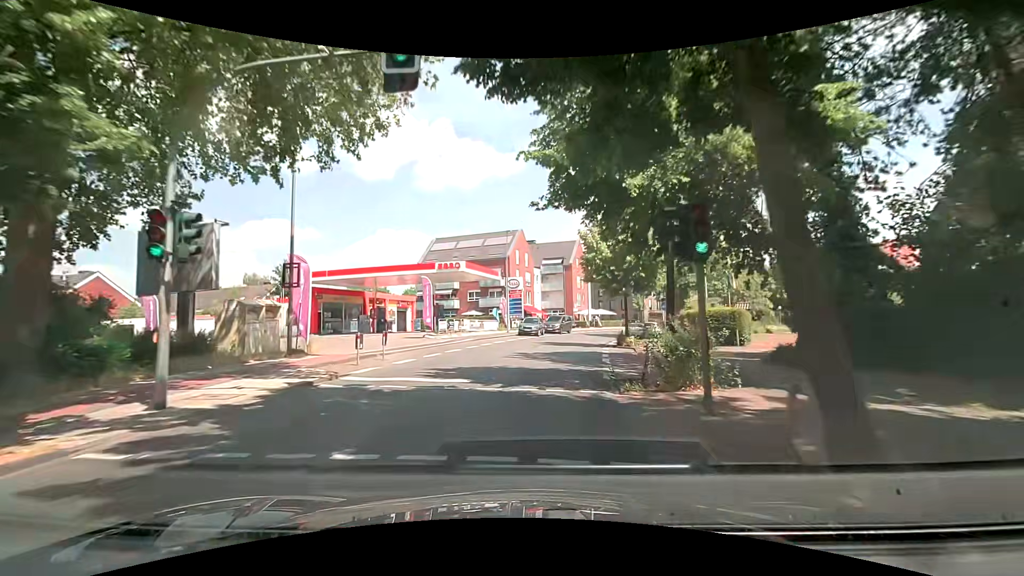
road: secondary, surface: asphalt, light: Day
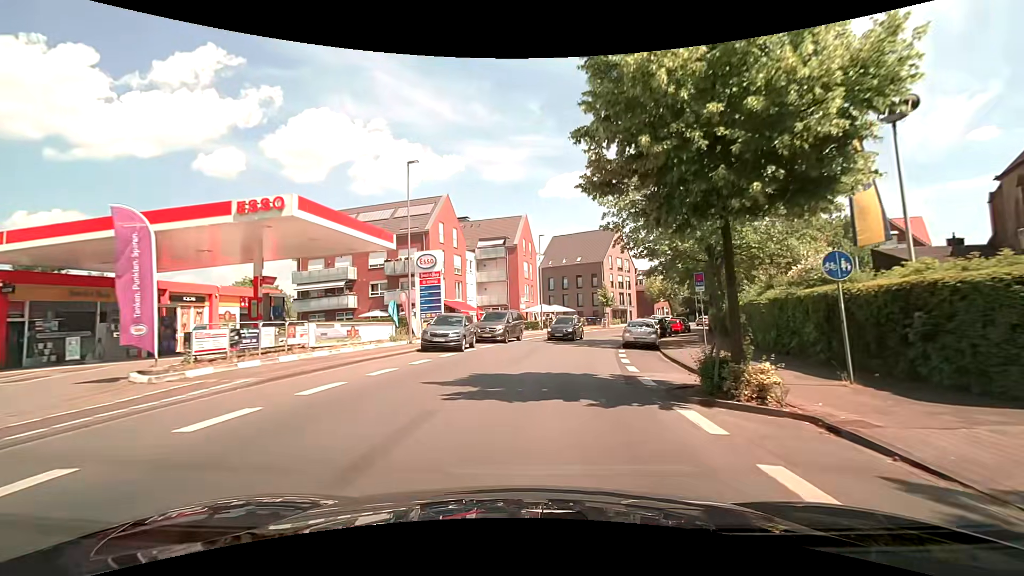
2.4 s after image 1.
(+1.0, +21.8) m; +8°
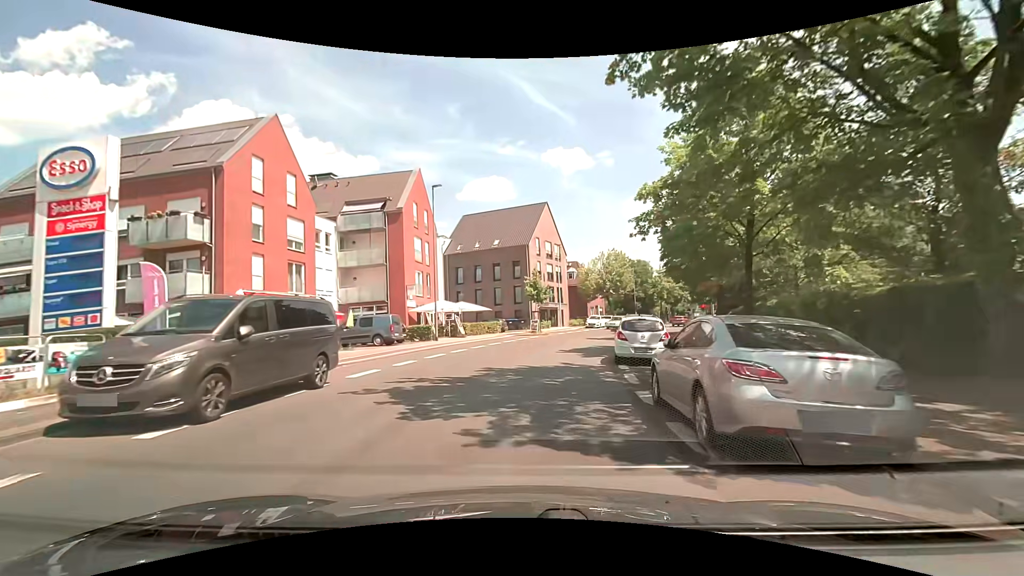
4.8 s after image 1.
(+1.6, +20.9) m; +9°
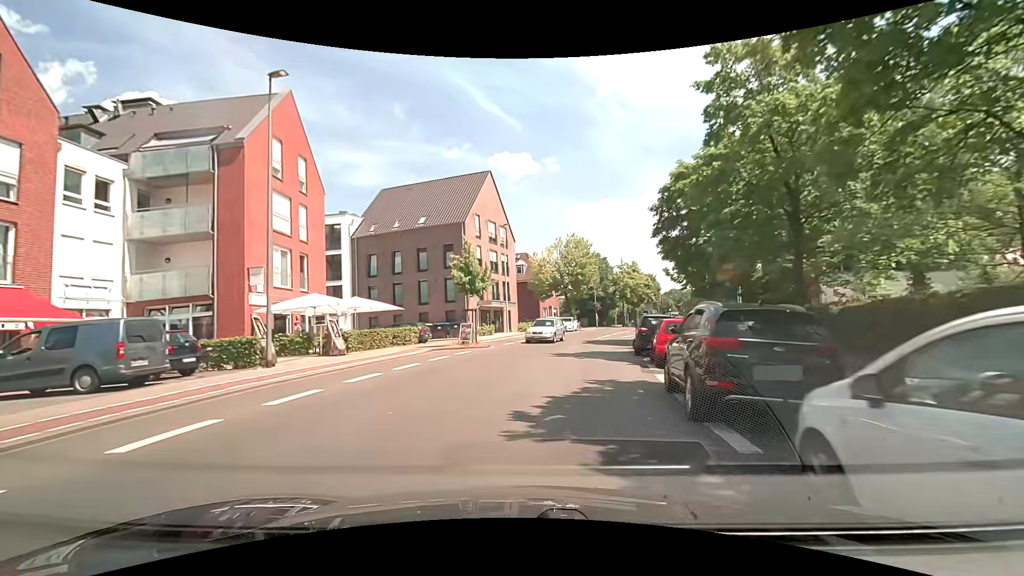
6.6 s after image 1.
(+0.7, +15.2) m; +6°
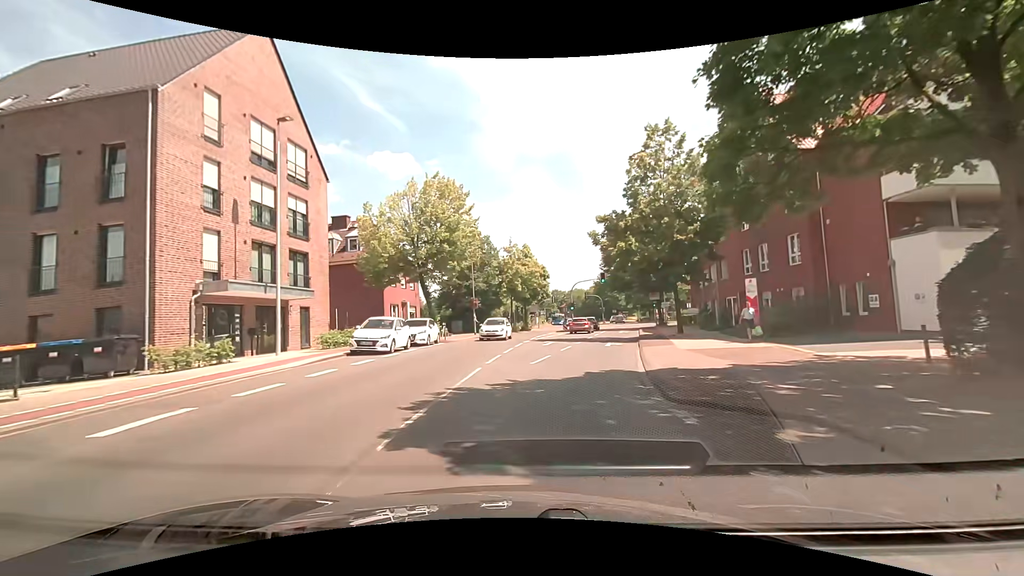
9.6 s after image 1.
(+3.0, +23.8) m; +14°
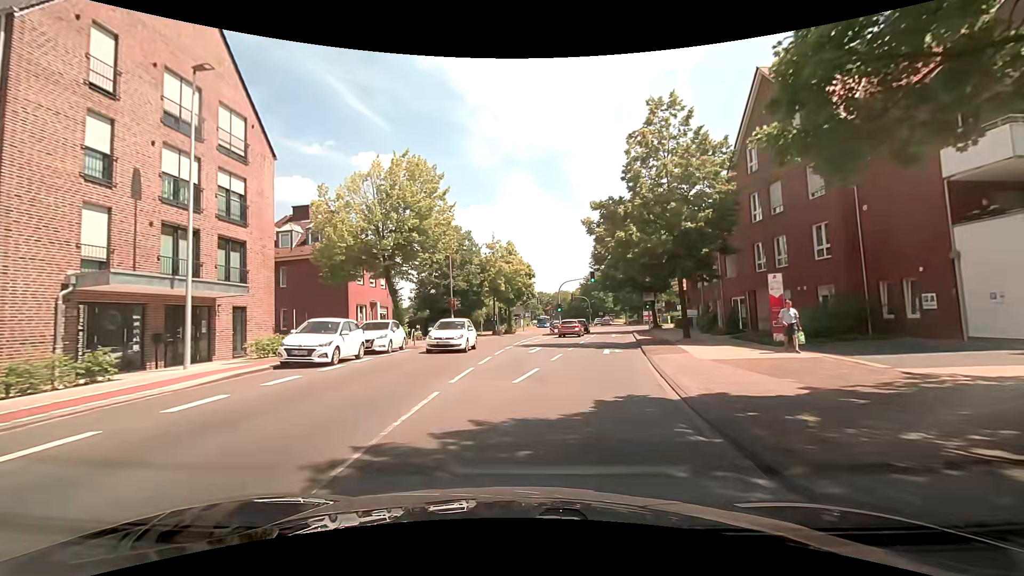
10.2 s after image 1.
(0.0, +4.4) m; +1°
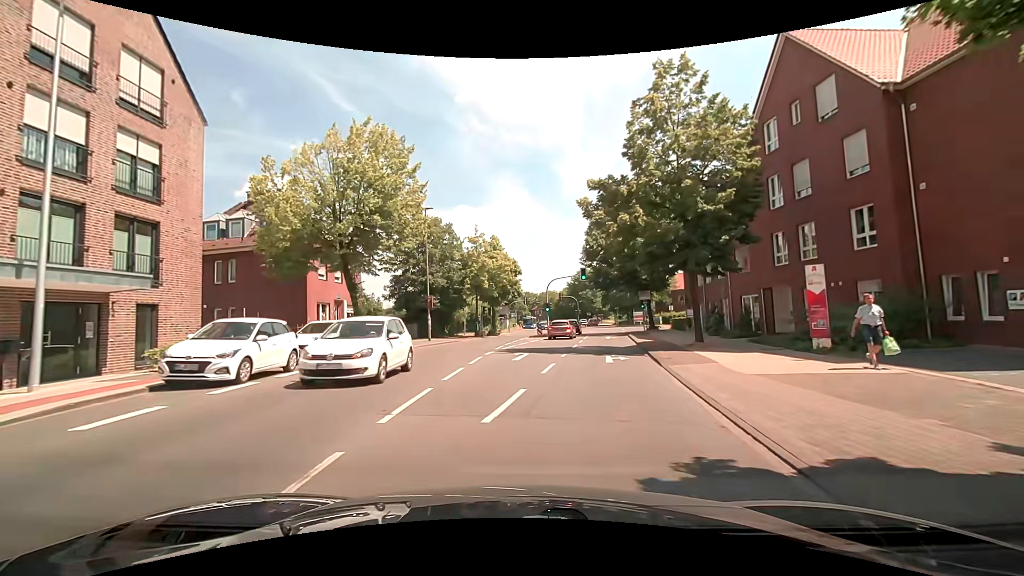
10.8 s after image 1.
(+0.1, +4.3) m; +1°
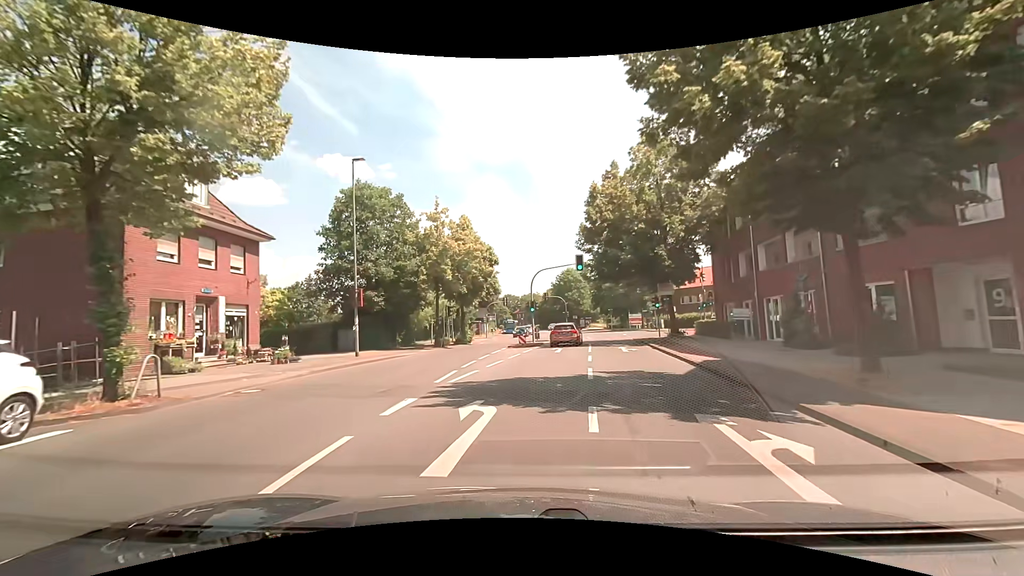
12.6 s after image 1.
(+0.4, +12.6) m; +3°
